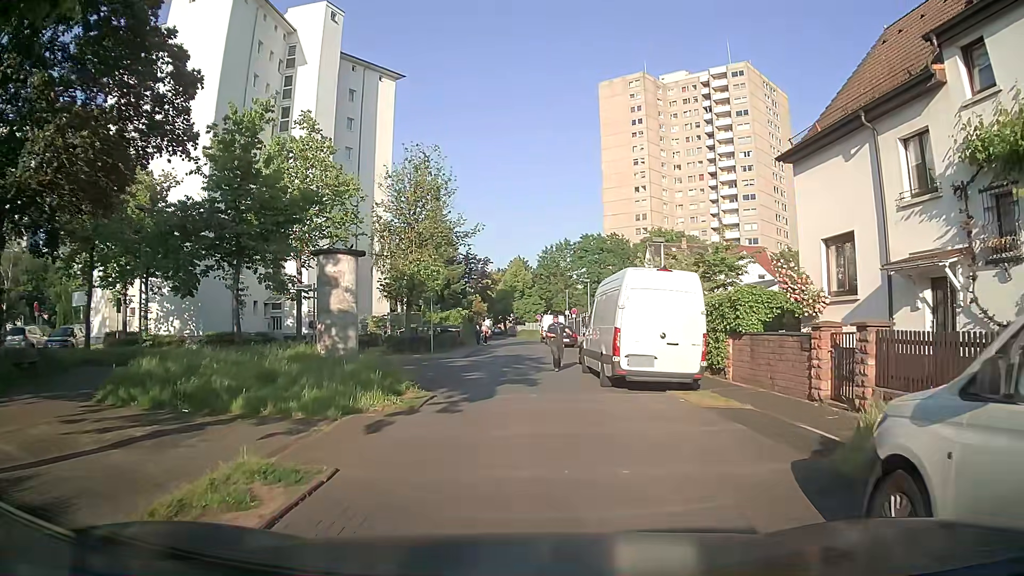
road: residential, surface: asphalt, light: Day
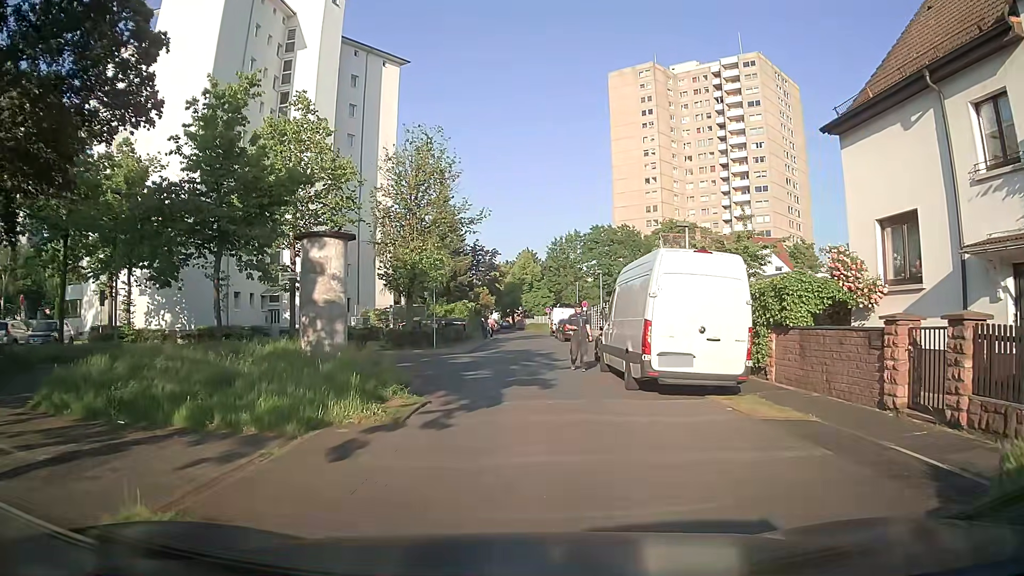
(0.0, +2.3) m; -1°
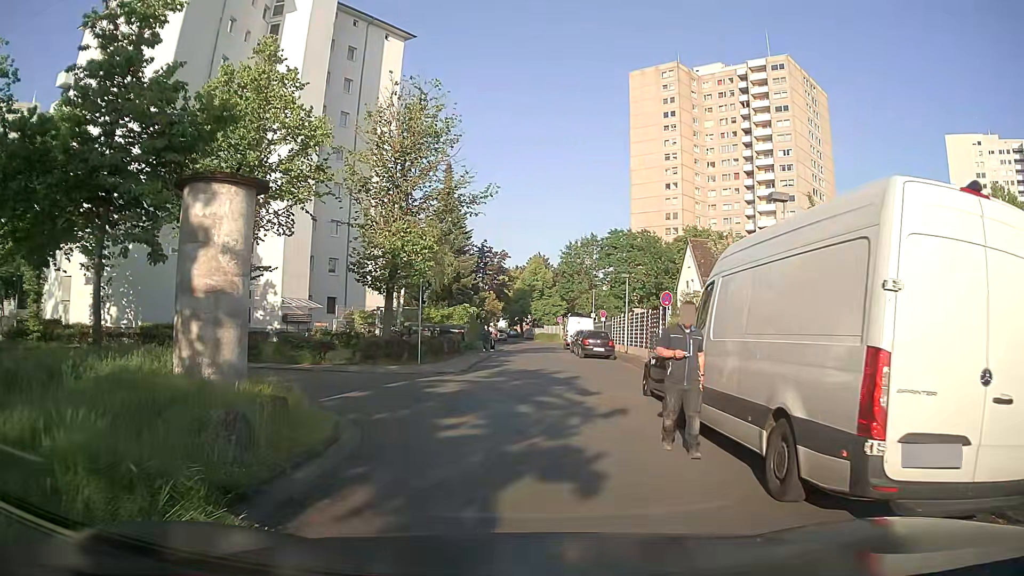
(0.0, +7.3) m; -2°
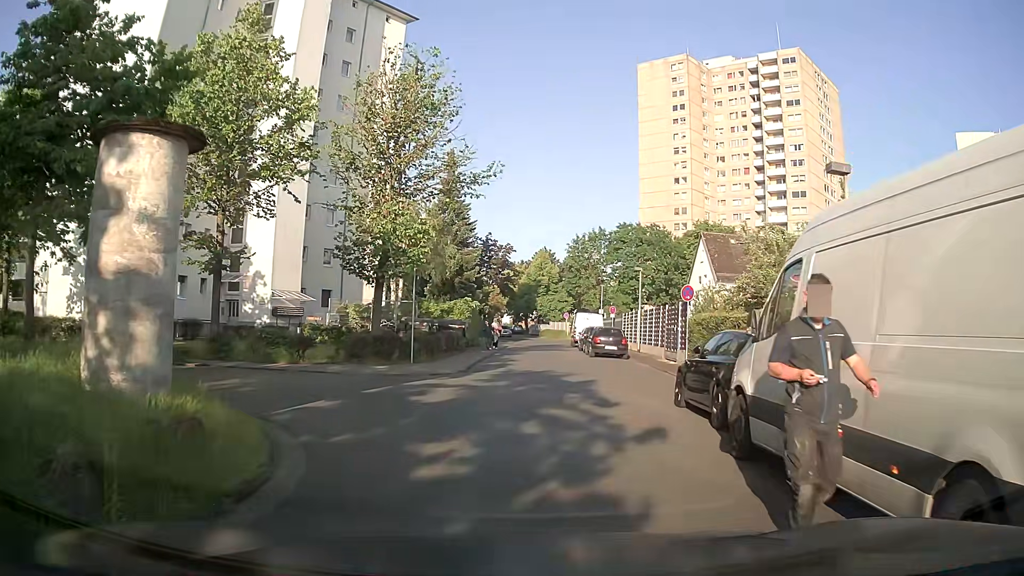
(+0.1, +2.7) m; +1°
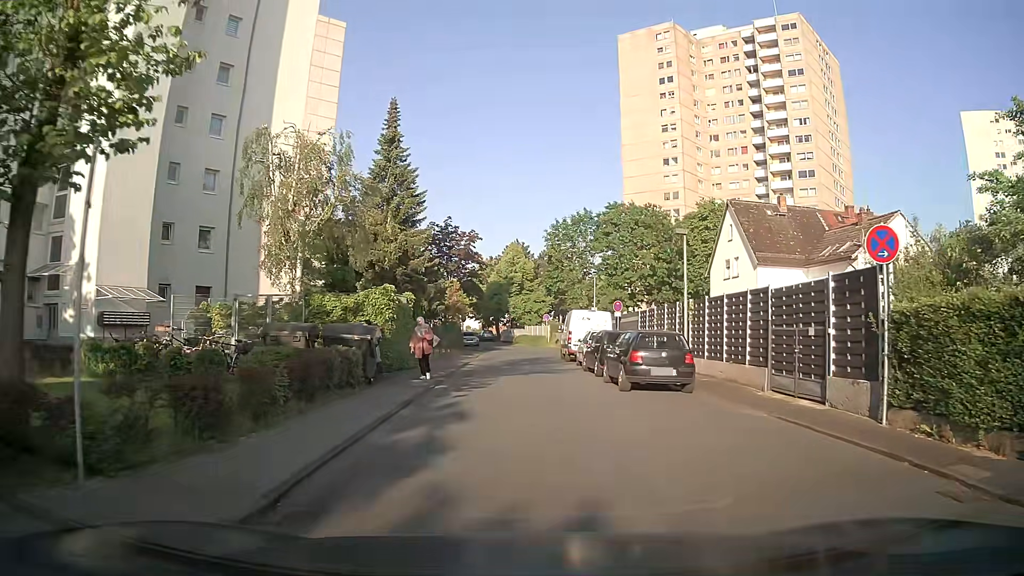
(+0.4, +15.7) m; +3°
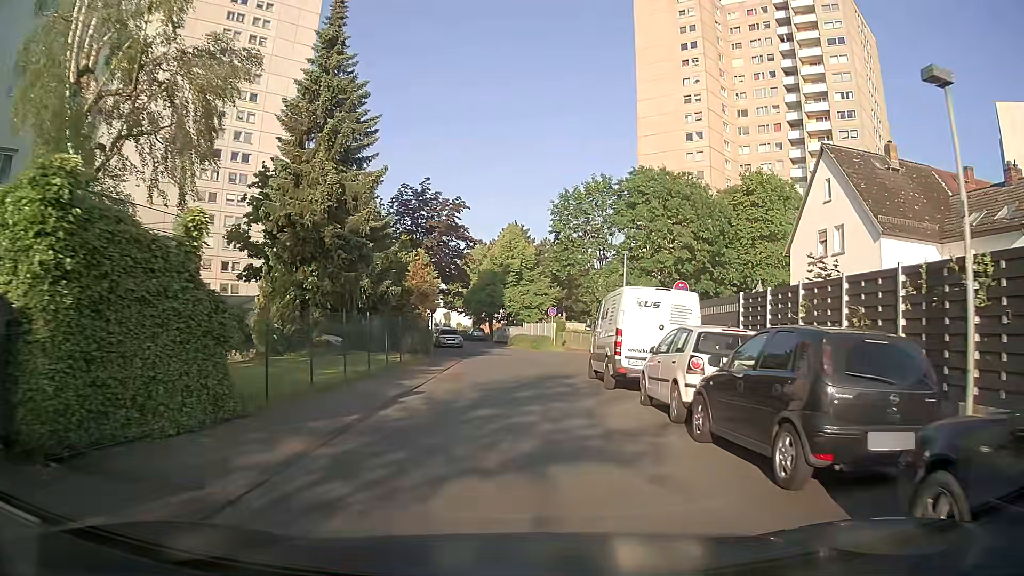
(-0.1, +15.2) m; 0°
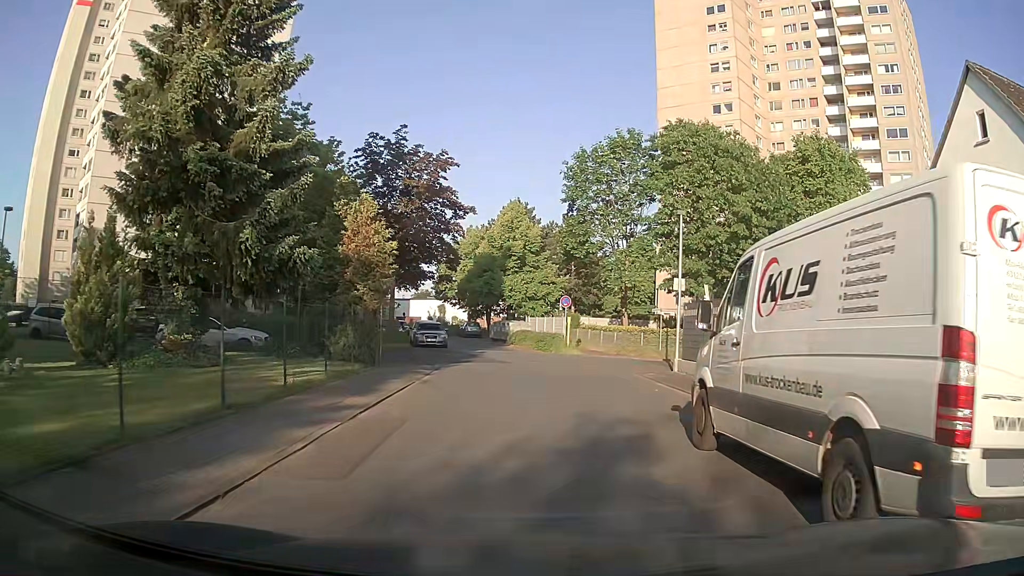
(0.0, +11.6) m; 0°
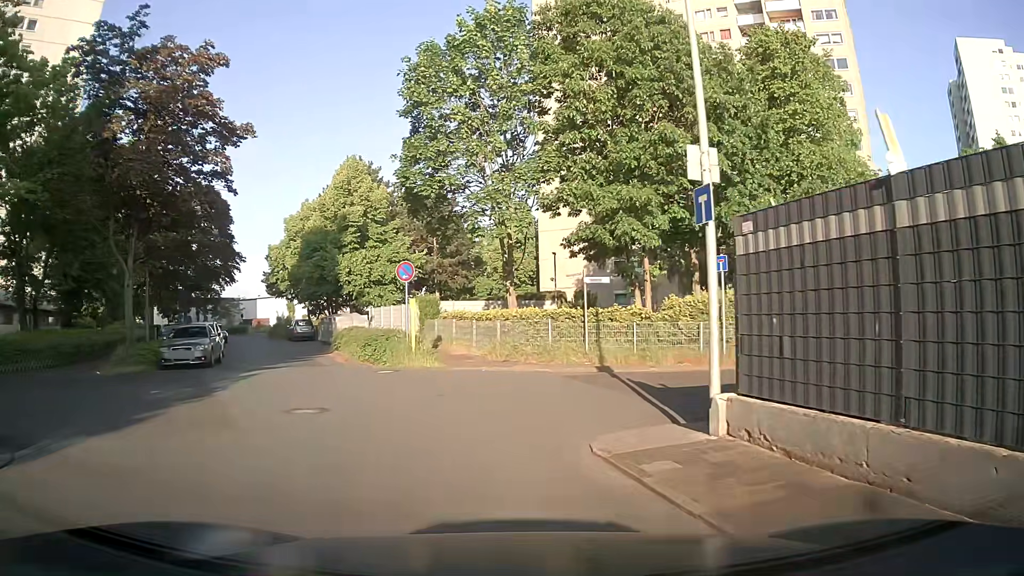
(+1.5, +15.8) m; +11°
(-2, +10) (-5, +19) (-9, +28) (-13, +38) (-17, +47) (-22, +56) (-27, +64) (-32, +73) (-38, +81) (-44, +89) m
